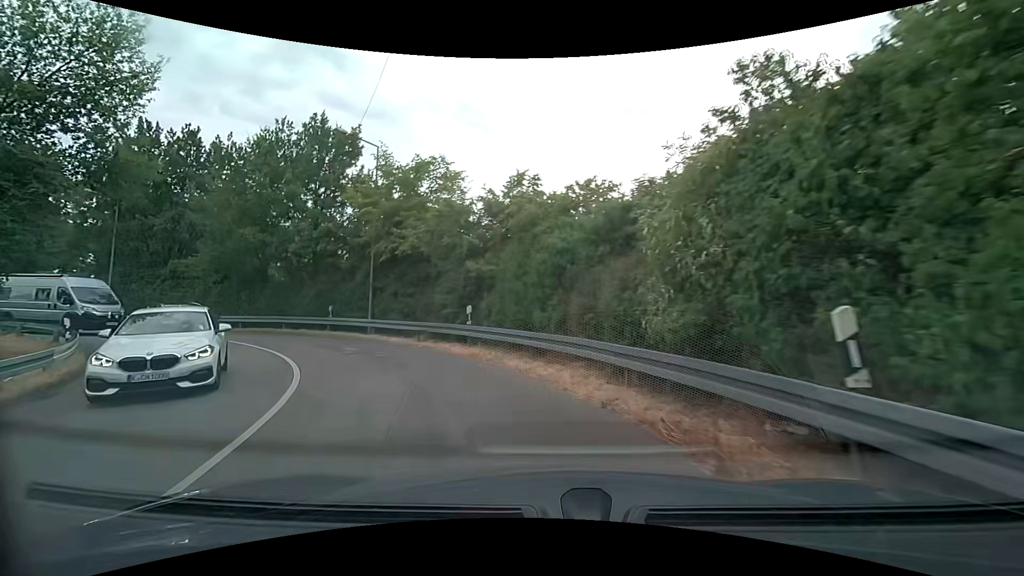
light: Day
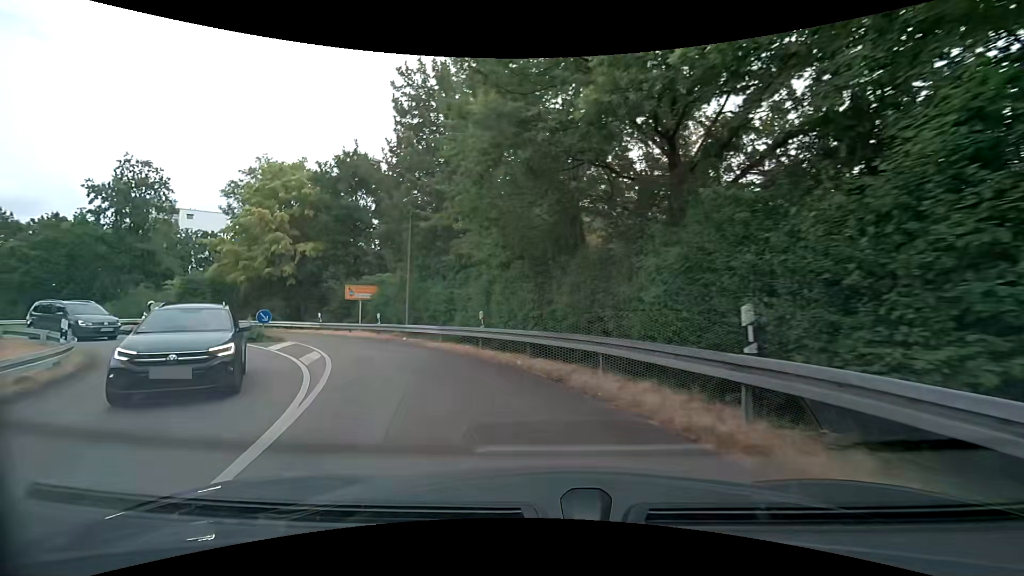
(-8.1, +17.9) m; -45°
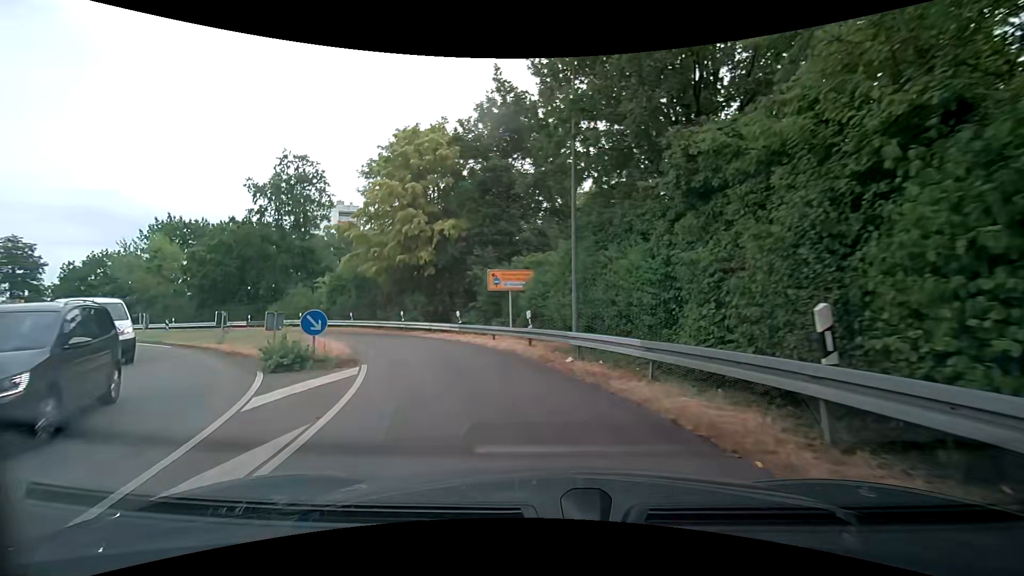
(-2.0, +11.8) m; -17°
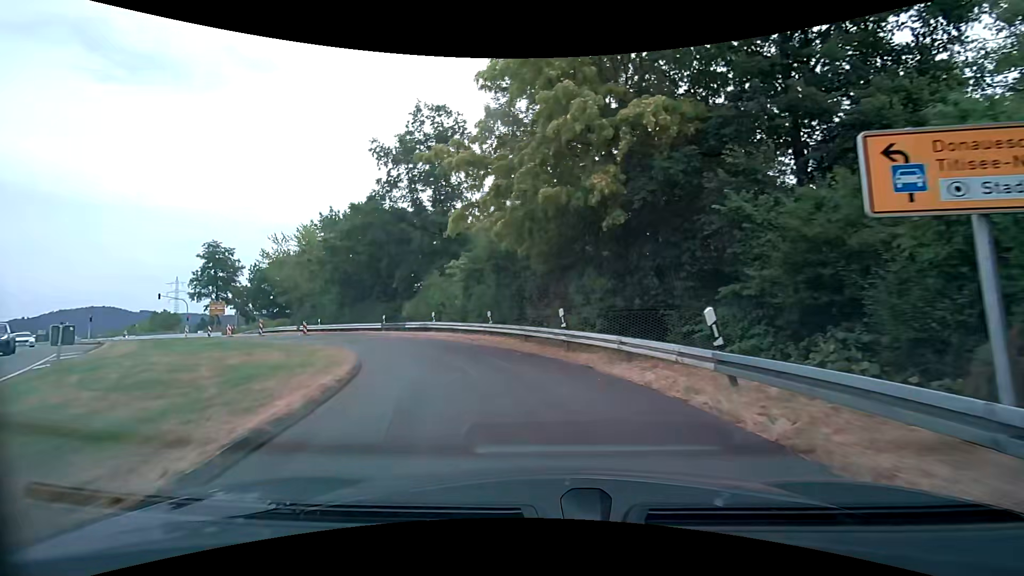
(-3.5, +15.8) m; -23°
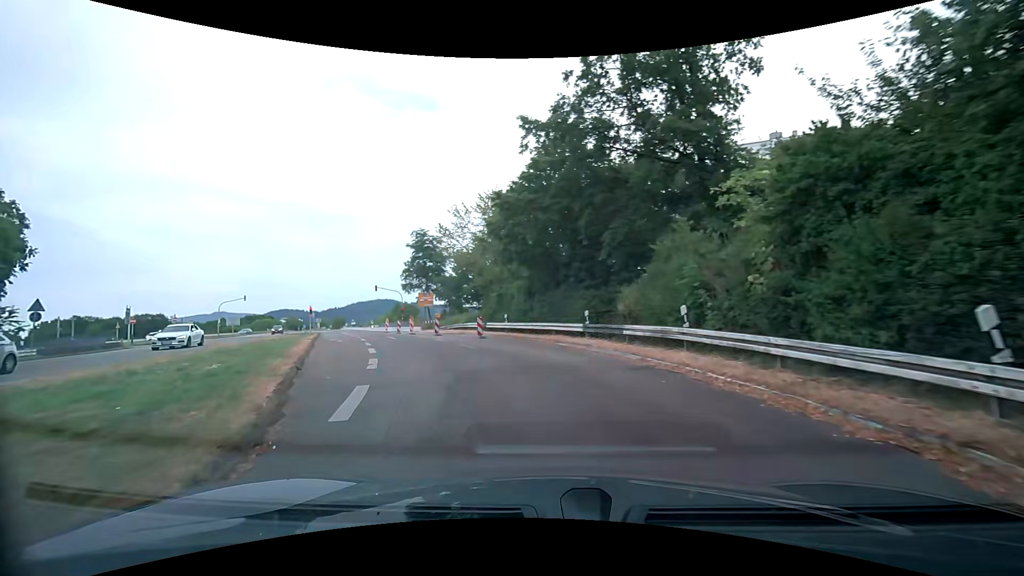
(-3.7, +16.2) m; -26°
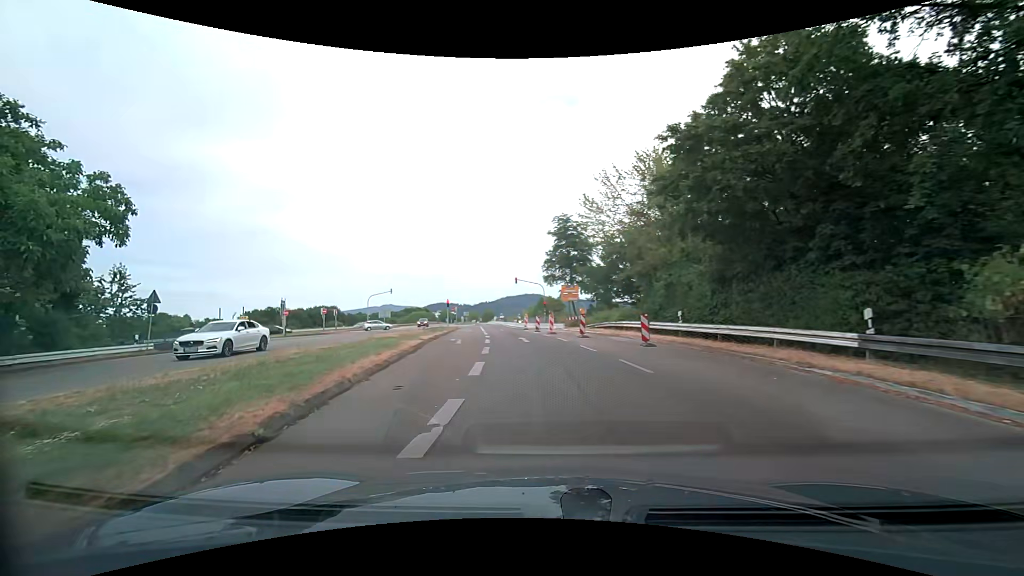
(-1.1, +8.1) m; -18°
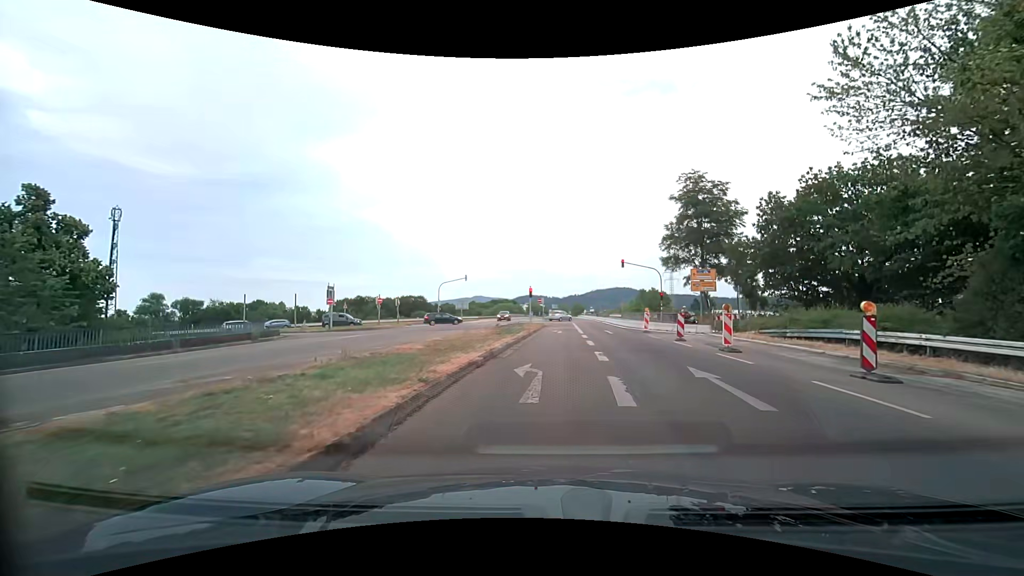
(-2.8, +15.4) m; -13°
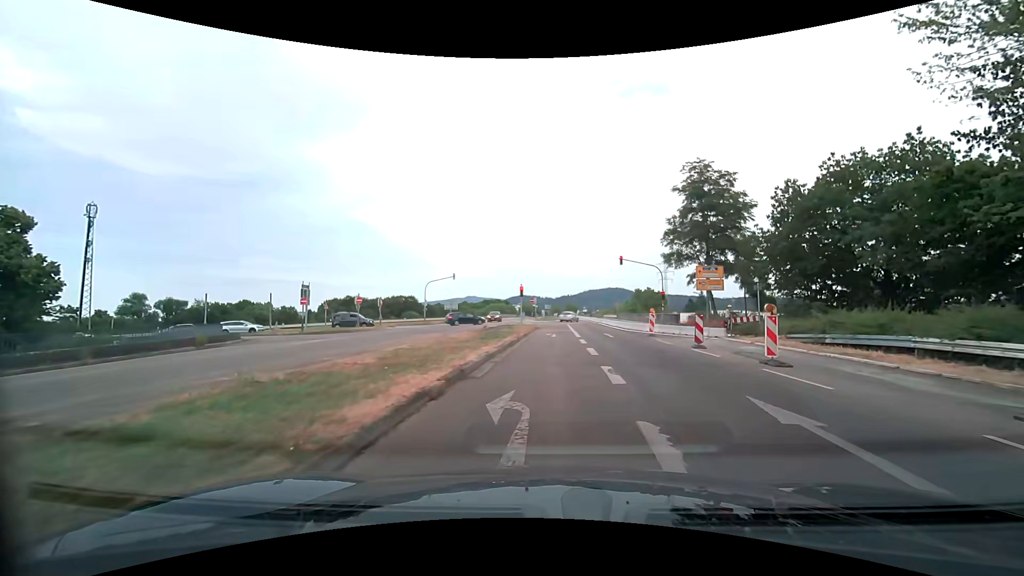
(0.0, +3.8) m; +1°
